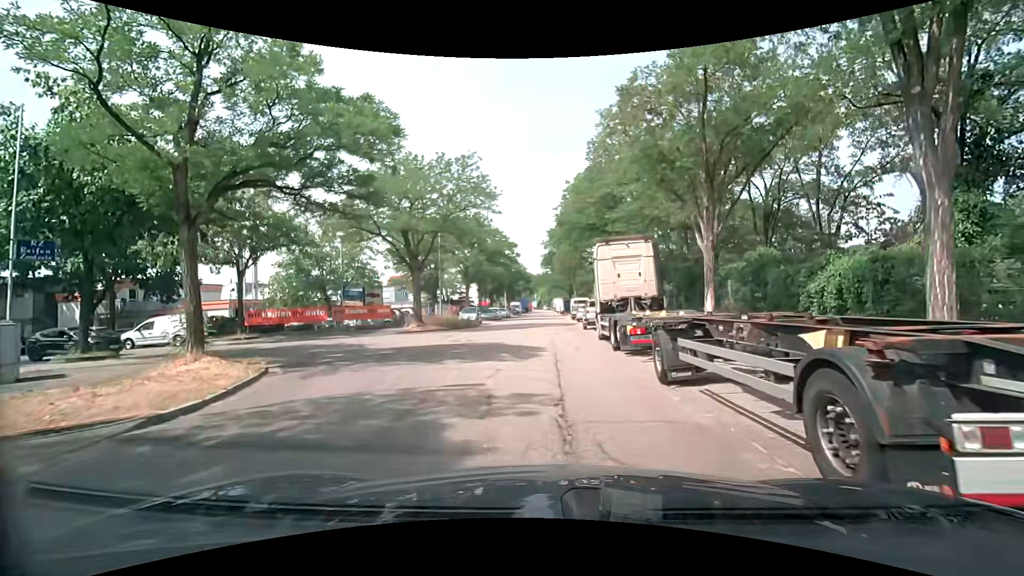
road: residential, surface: asphalt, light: Day
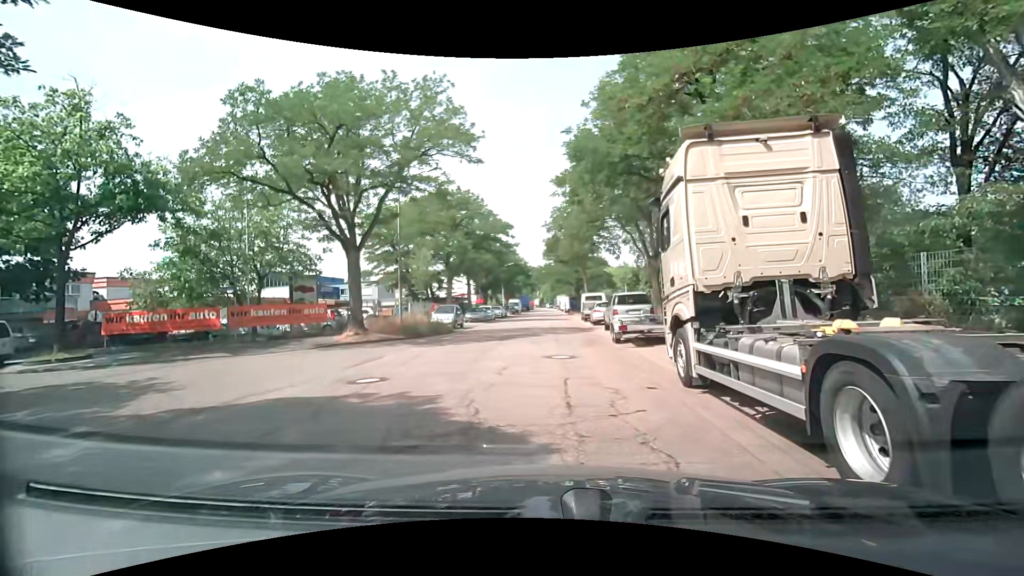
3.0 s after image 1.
(-0.1, +11.7) m; -1°
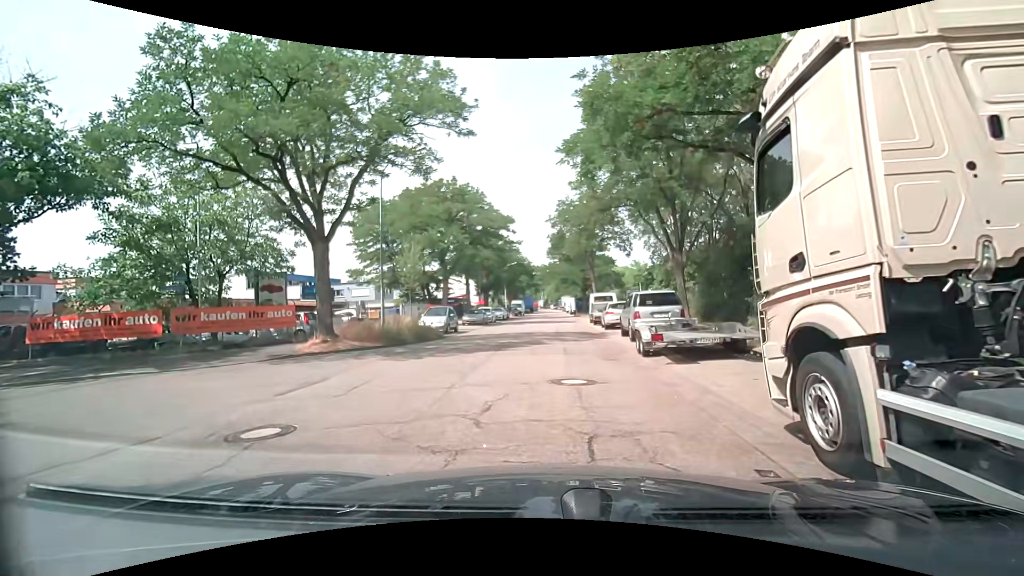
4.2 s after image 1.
(0.0, +3.8) m; +1°
